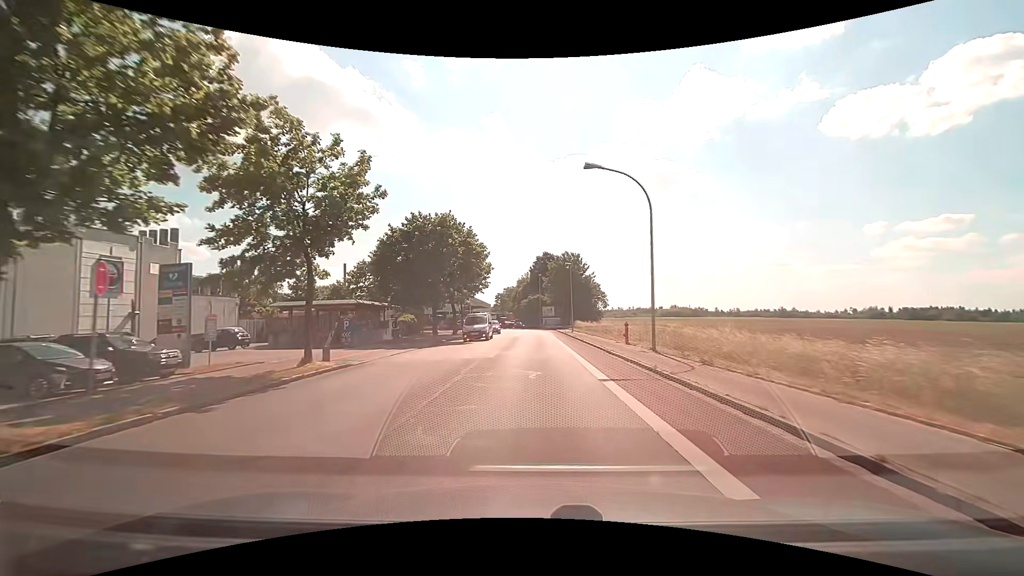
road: tertiary_link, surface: asphalt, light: Day
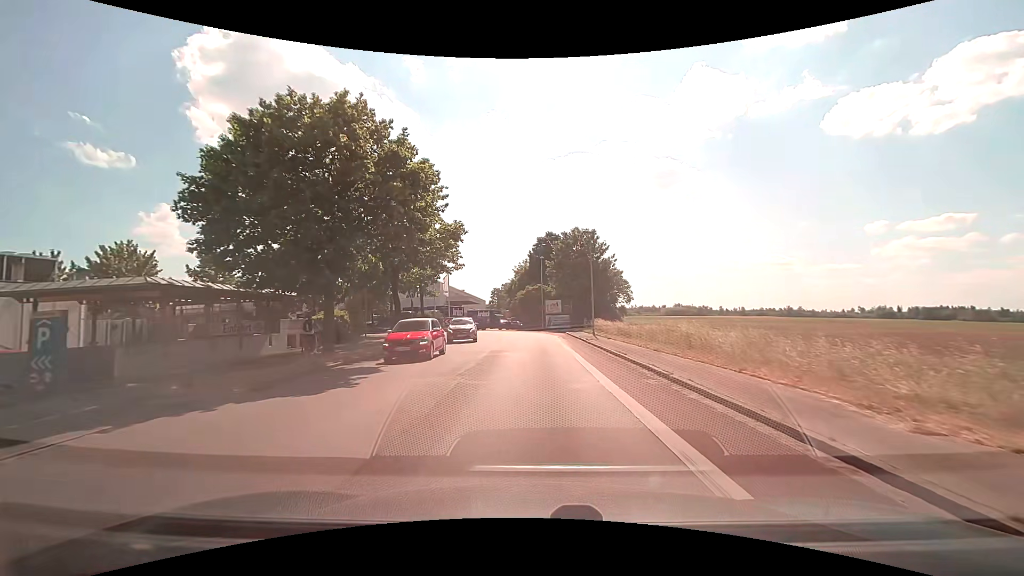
(0.0, +20.2) m; 0°
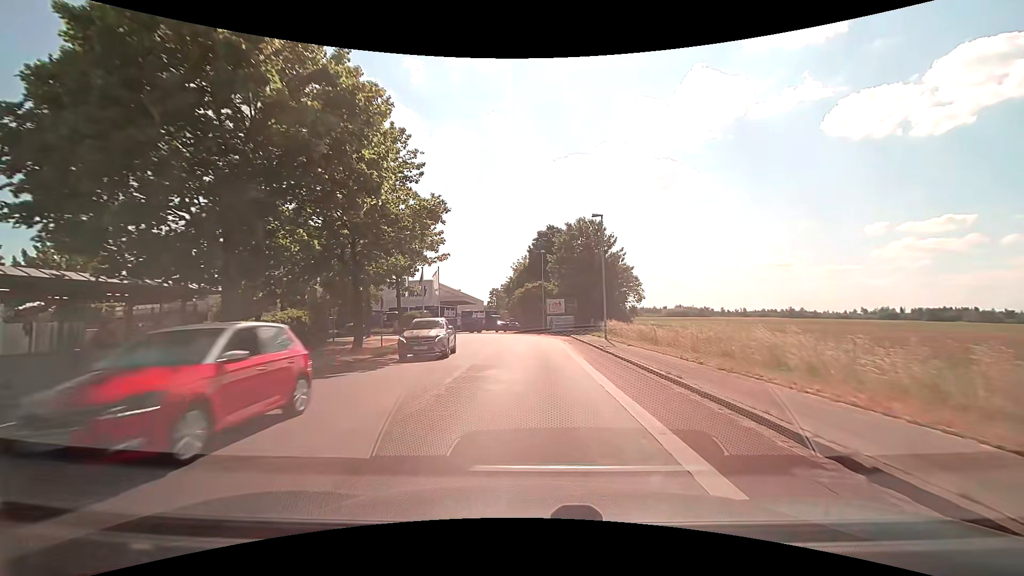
(0.0, +6.3) m; 0°
(0, +10) (0, +20) (0, +30) (-2, +40) (-8, +48) (-17, +51) (-27, +51) (-37, +52) (-47, +52) (-57, +53) m
